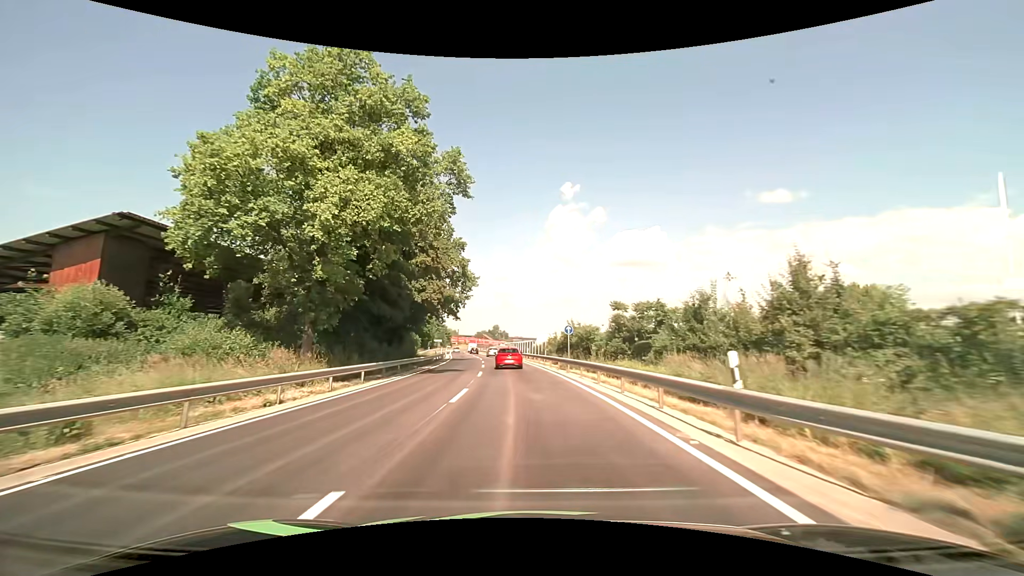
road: primary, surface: asphalt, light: Day
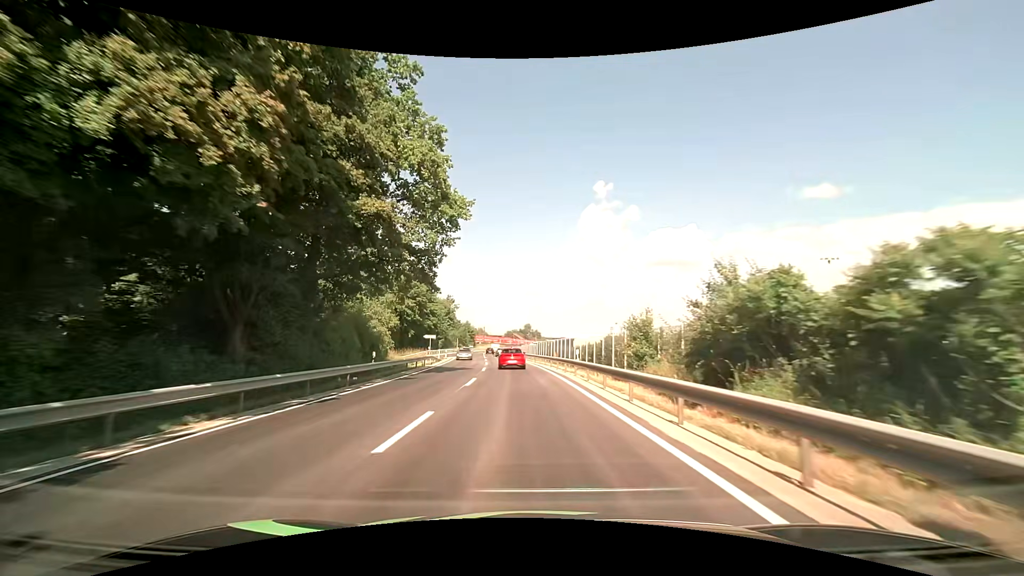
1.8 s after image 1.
(-1.0, +30.4) m; -4°
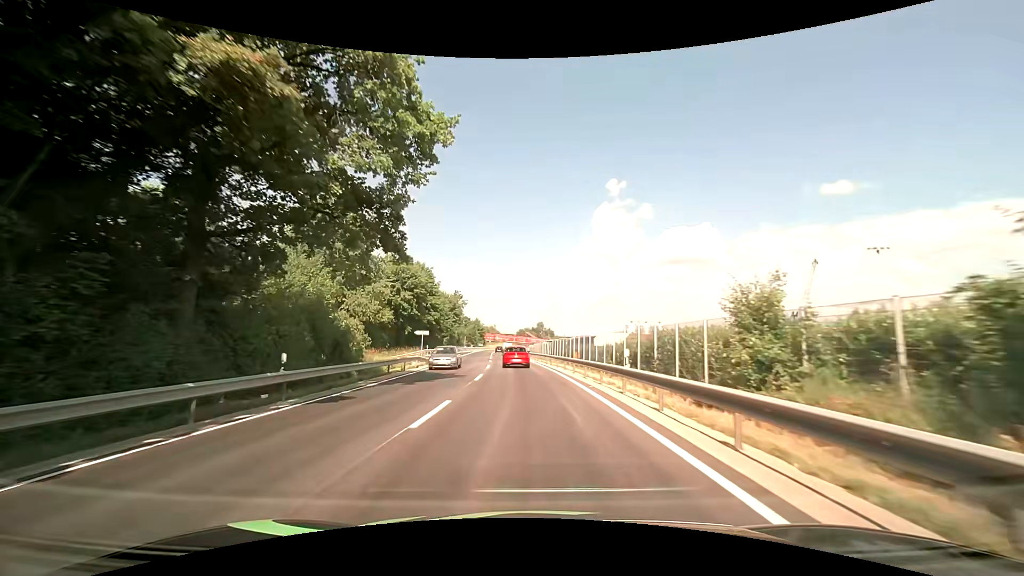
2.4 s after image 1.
(-0.1, +10.2) m; -1°
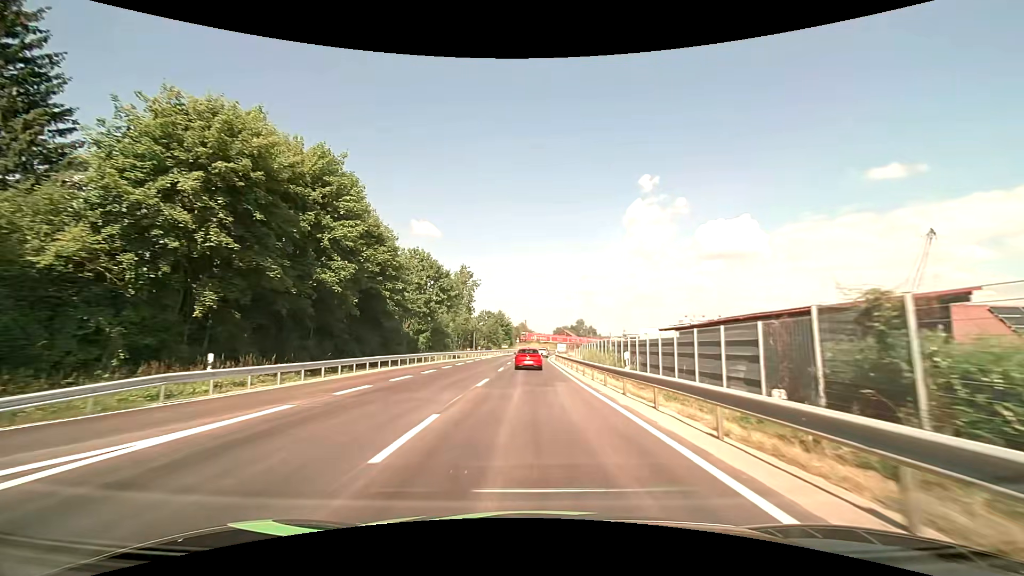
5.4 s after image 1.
(-2.2, +51.0) m; -4°
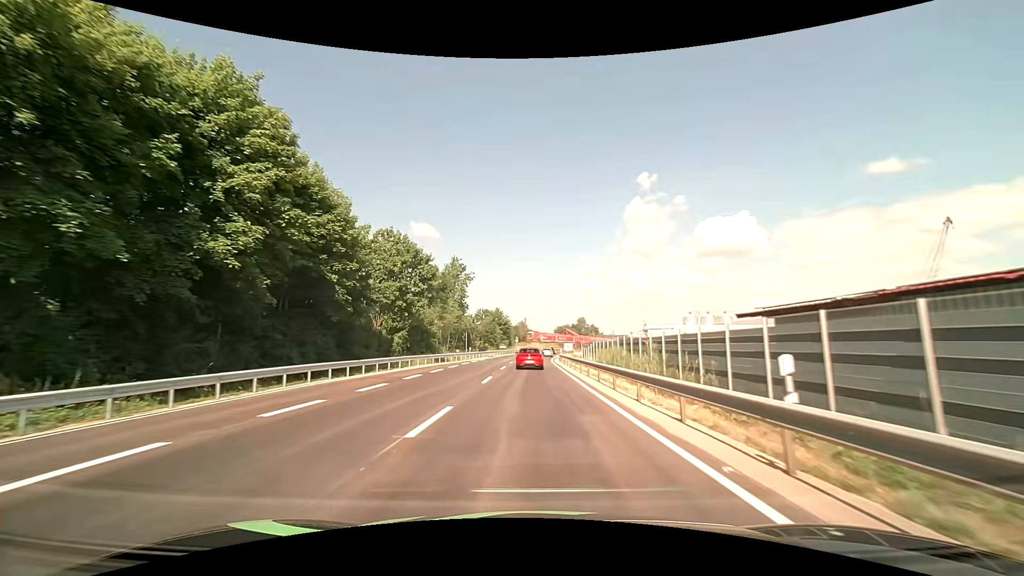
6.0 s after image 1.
(0.0, +10.2) m; 0°
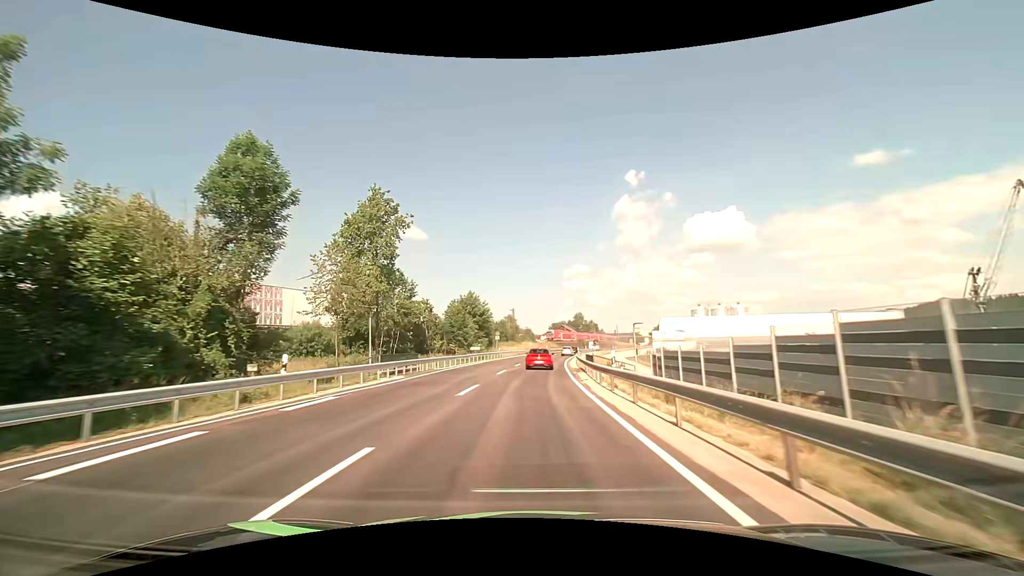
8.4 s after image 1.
(+0.1, +41.0) m; +1°
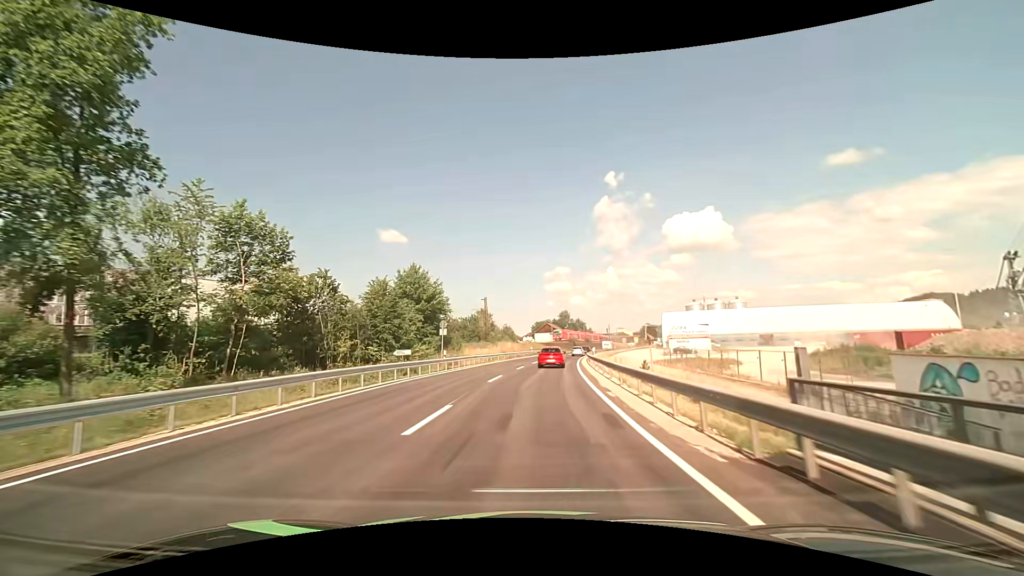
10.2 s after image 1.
(+0.4, +30.9) m; +2°
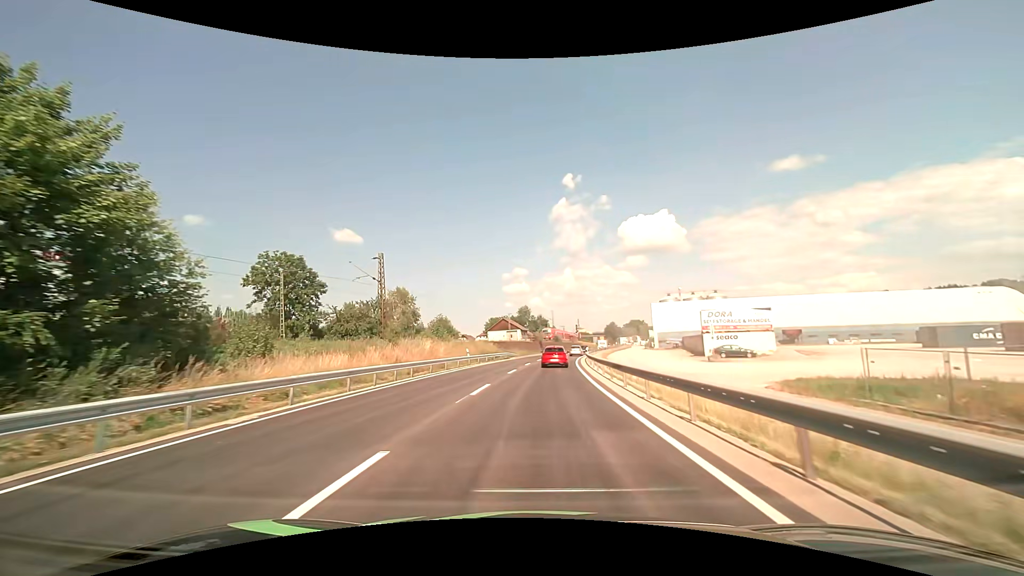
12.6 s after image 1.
(+1.8, +41.5) m; +5°
(0, +10) (0, +20) (+1, +30) (+2, +40) (+3, +50) (+4, +60) (+5, +70) (+7, +80) (+9, +89) (+10, +99) m
